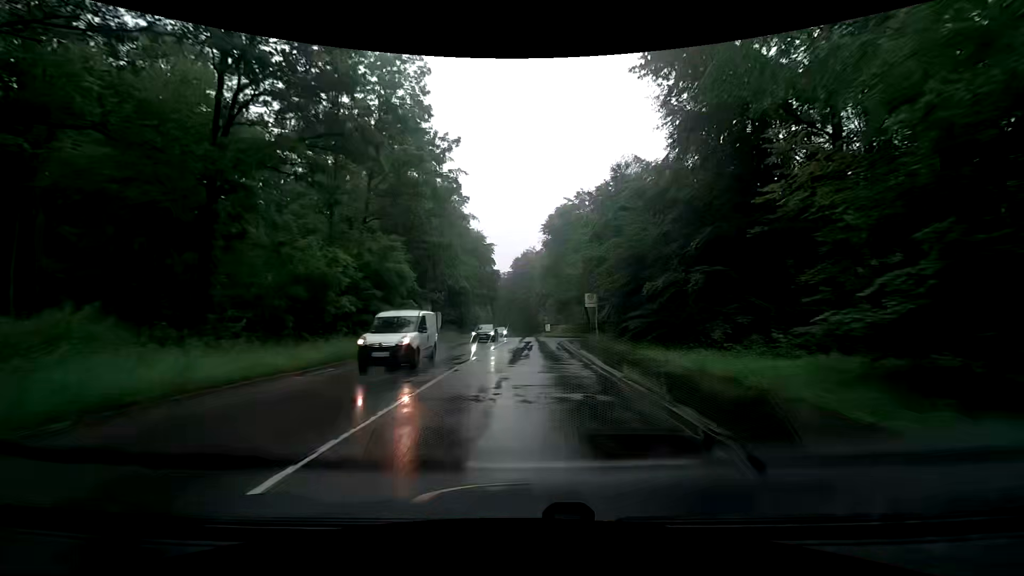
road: tertiary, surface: asphalt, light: Day
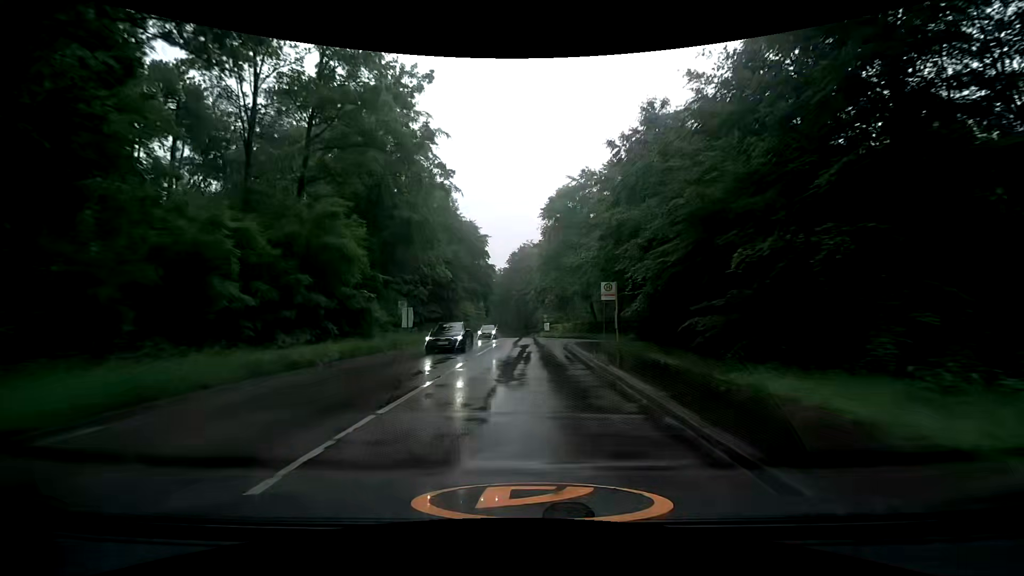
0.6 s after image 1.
(-0.1, +8.6) m; 0°
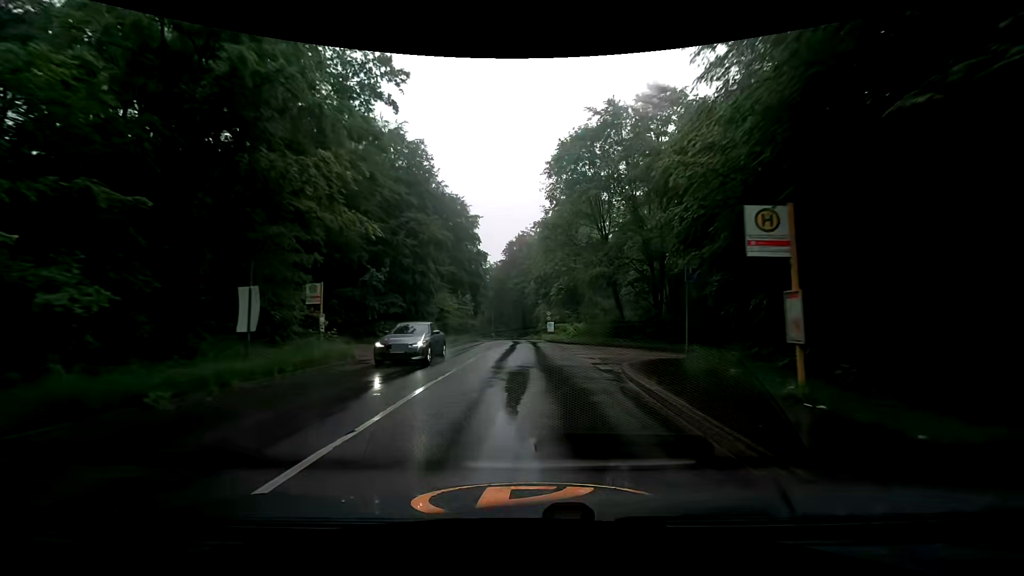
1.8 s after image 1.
(-0.1, +17.2) m; 0°
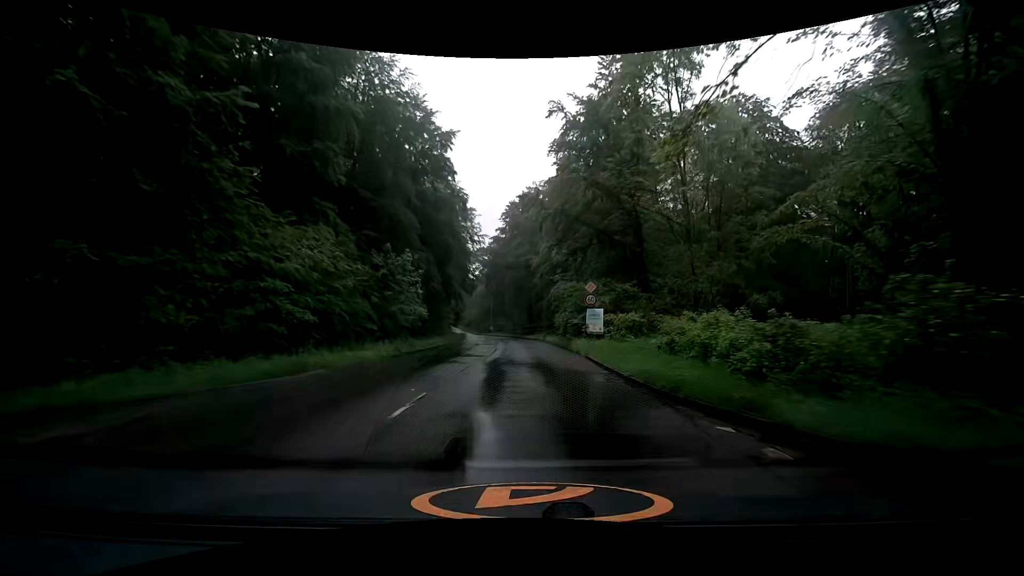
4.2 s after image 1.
(-0.1, +34.5) m; -1°
